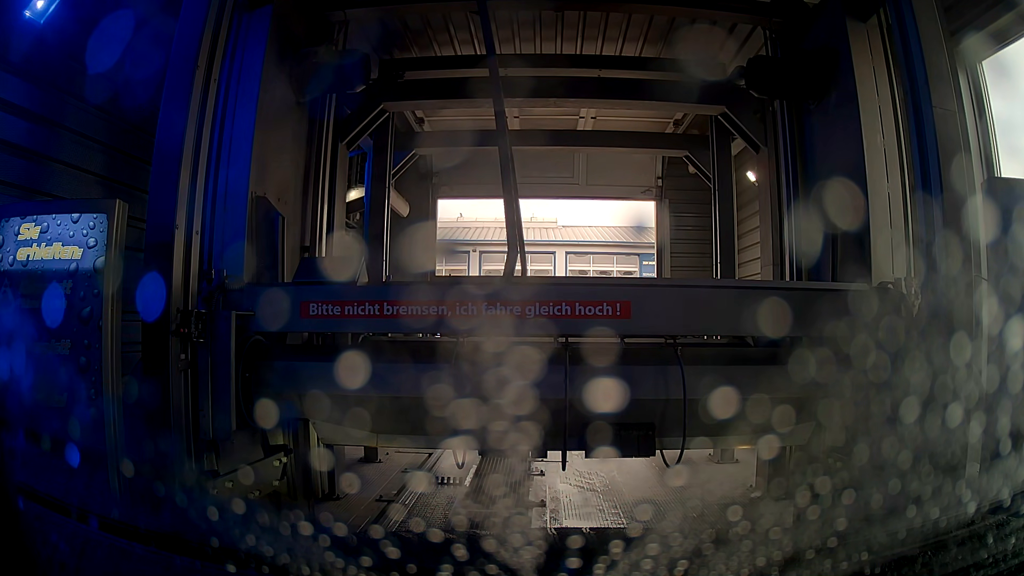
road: service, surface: asphalt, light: Day
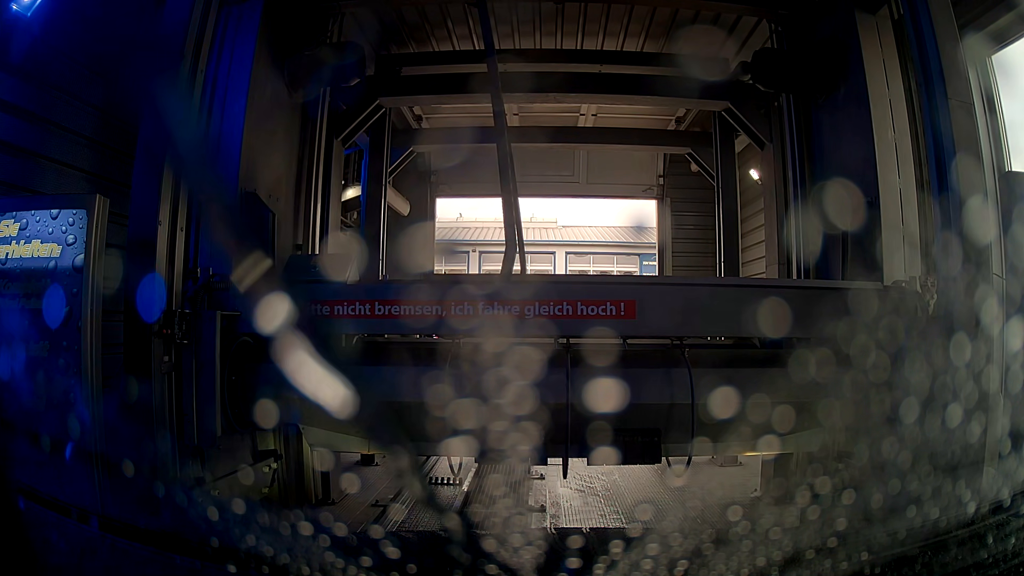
(0.0, +0.1) m; 0°
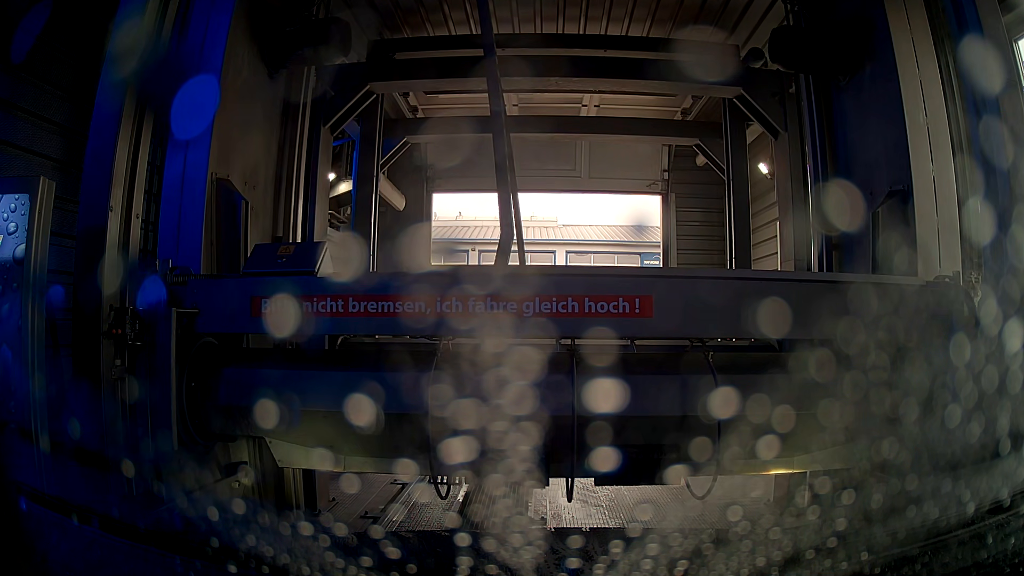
(0.0, +0.2) m; 0°
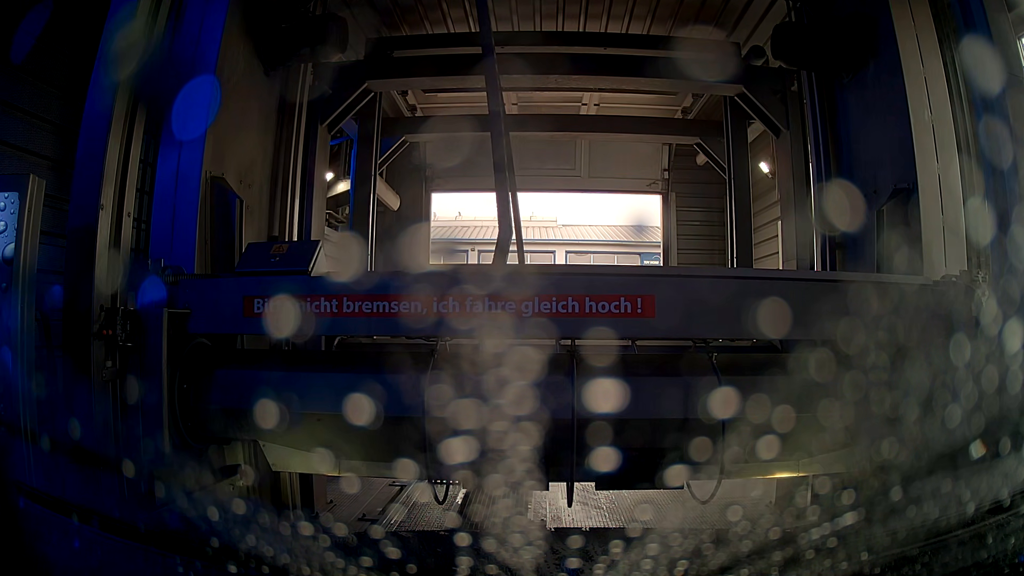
(0.0, 0.0) m; 0°
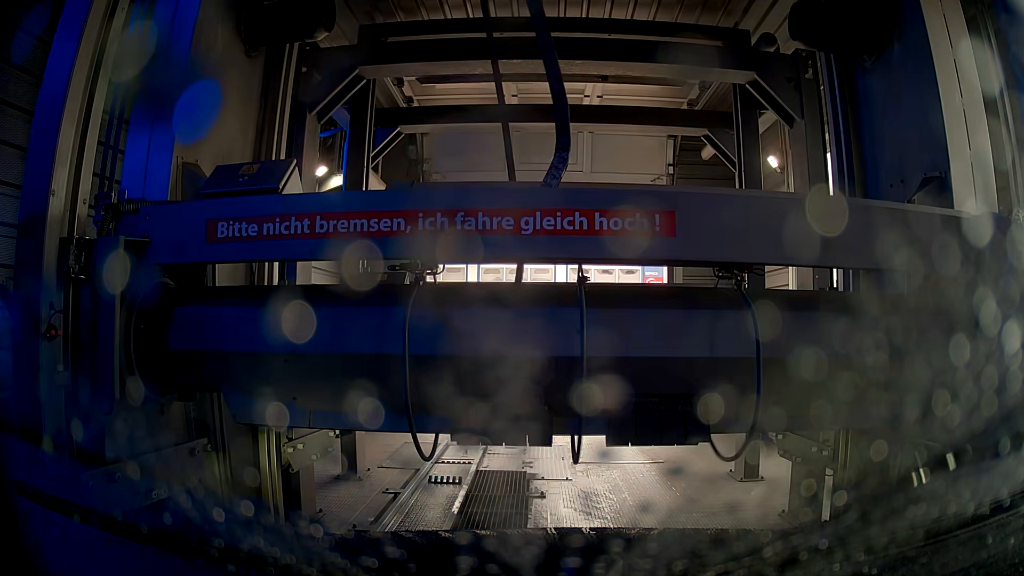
(0.0, +0.1) m; 0°
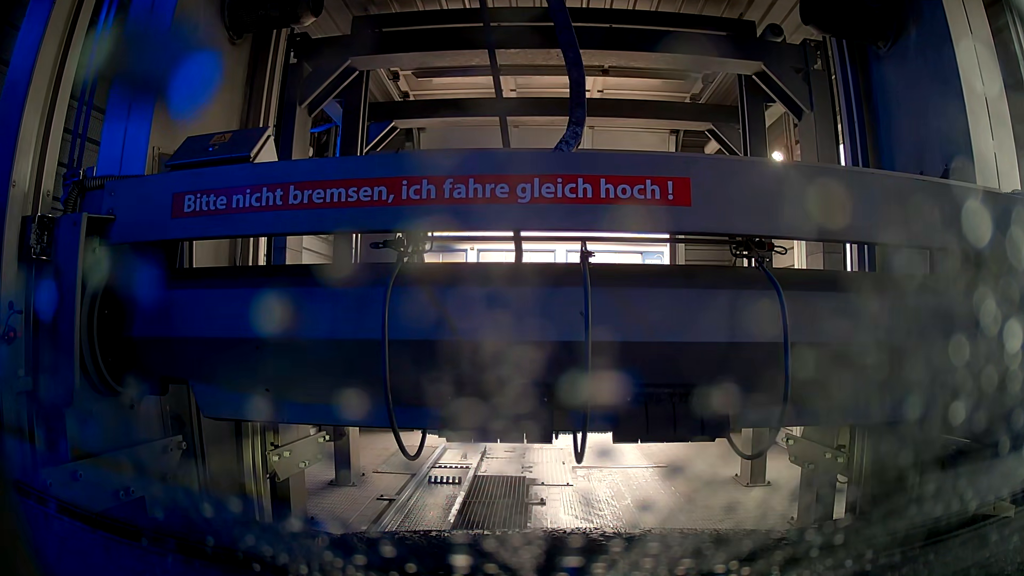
(0.0, +0.1) m; 0°
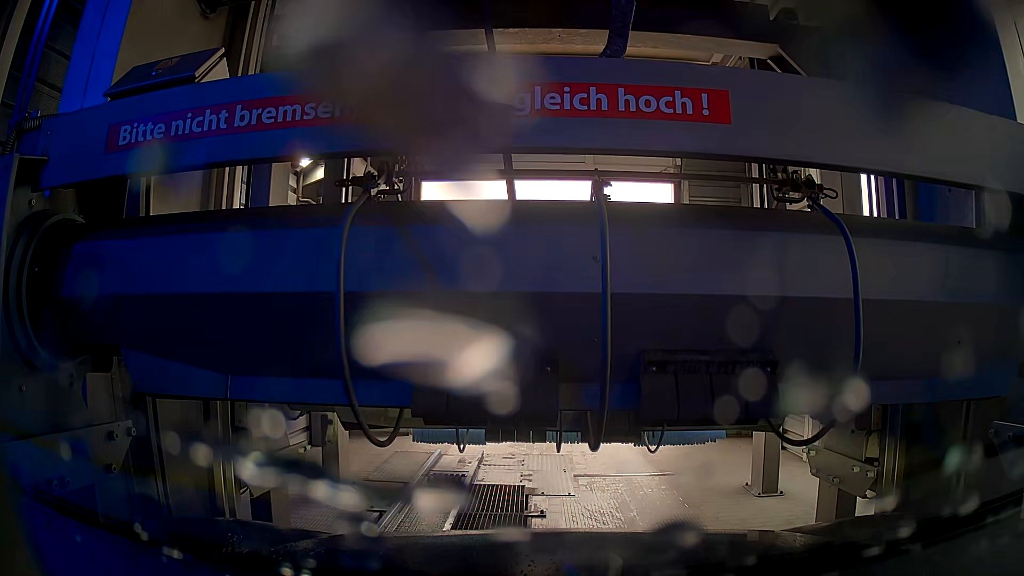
(0.0, +0.2) m; 0°
